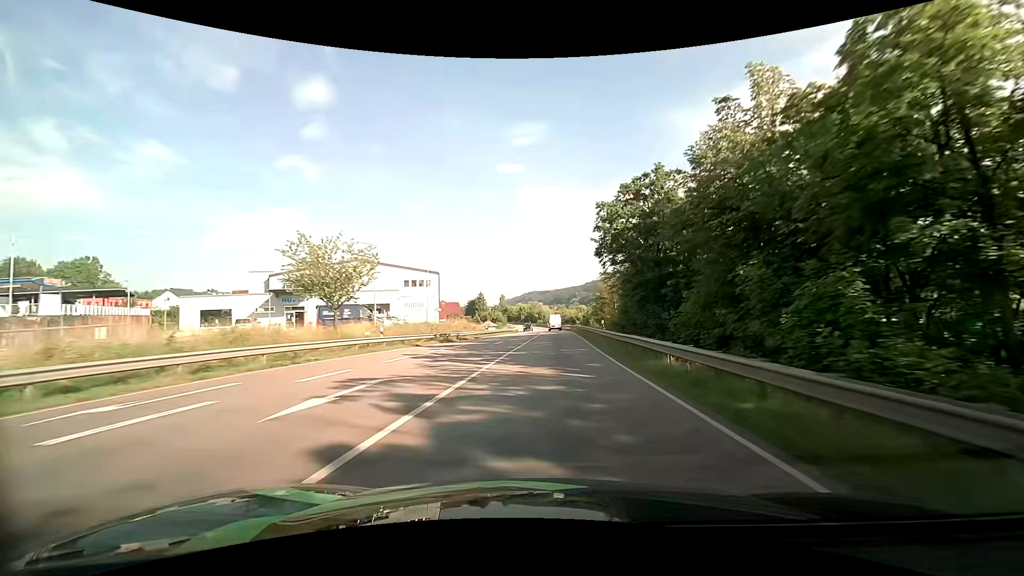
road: primary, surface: asphalt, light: Day
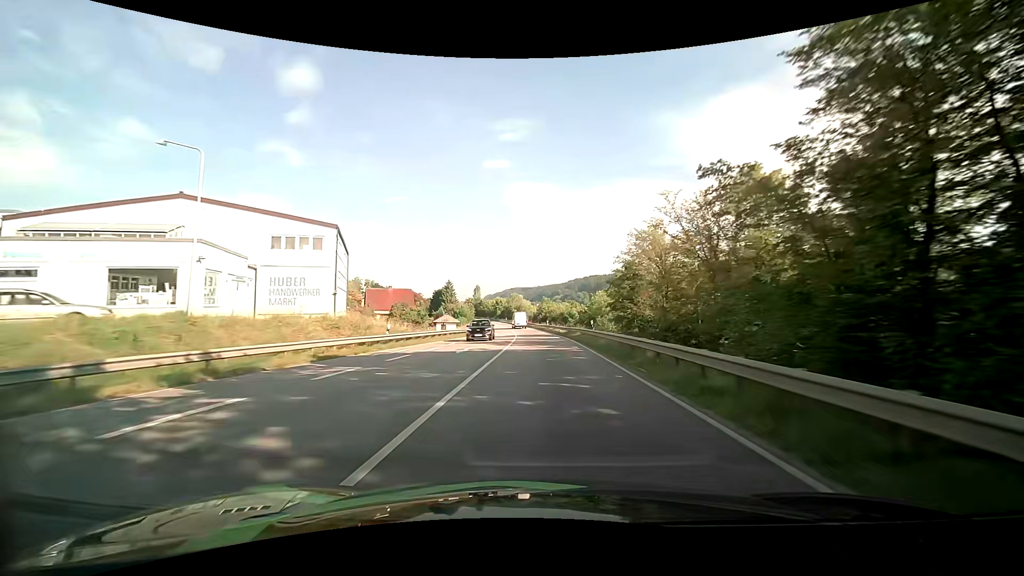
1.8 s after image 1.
(+0.8, +35.6) m; +2°
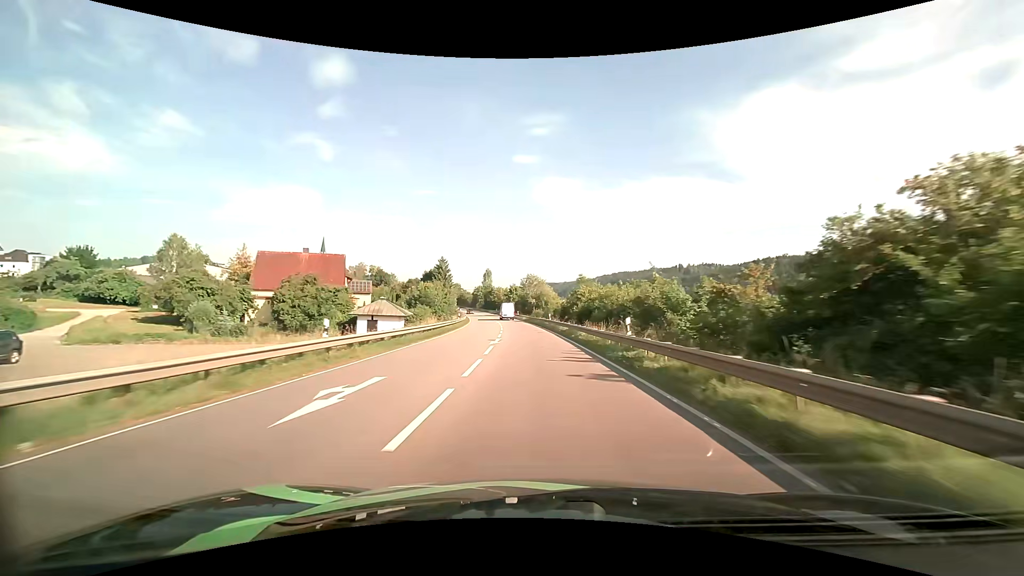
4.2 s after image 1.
(-0.7, +50.5) m; -3°
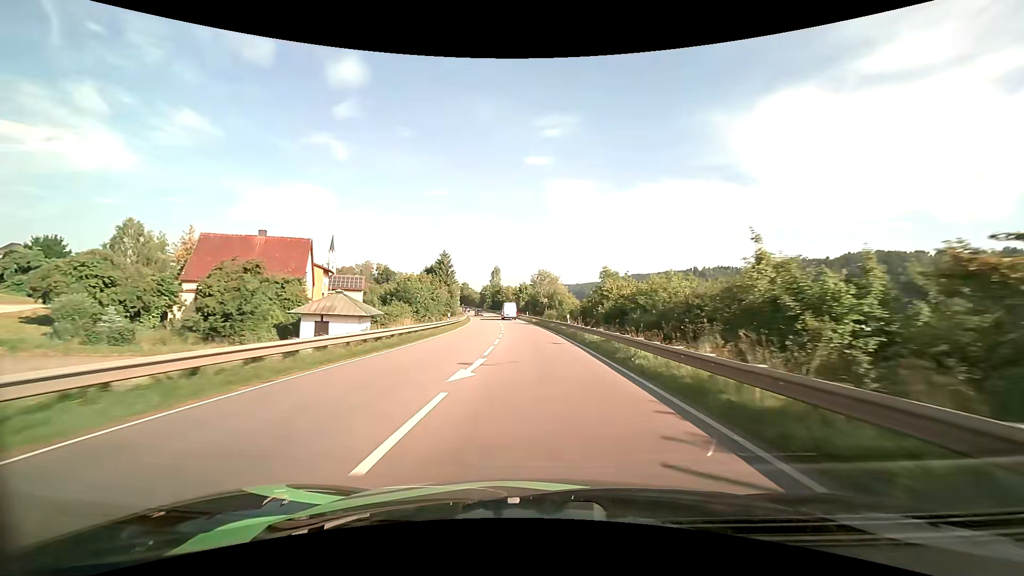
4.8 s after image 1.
(-0.1, +12.9) m; -1°
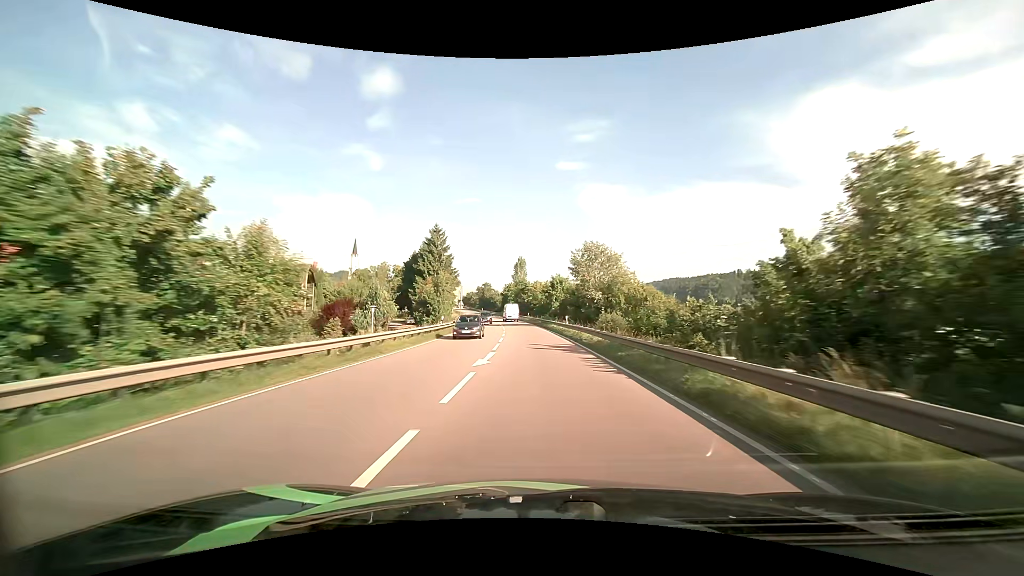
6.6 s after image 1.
(-1.3, +38.6) m; -4°
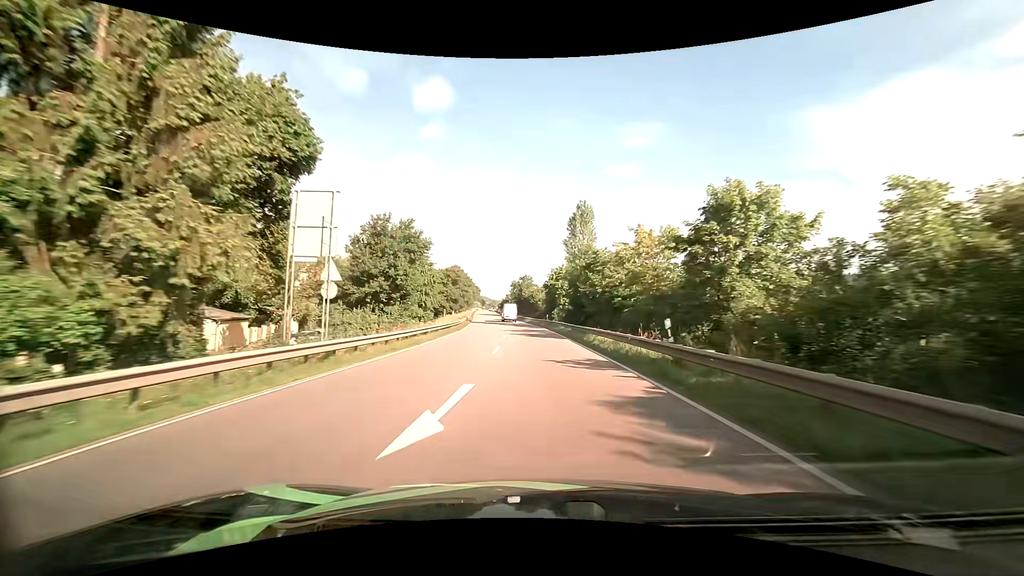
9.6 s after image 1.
(-3.3, +62.3) m; -6°
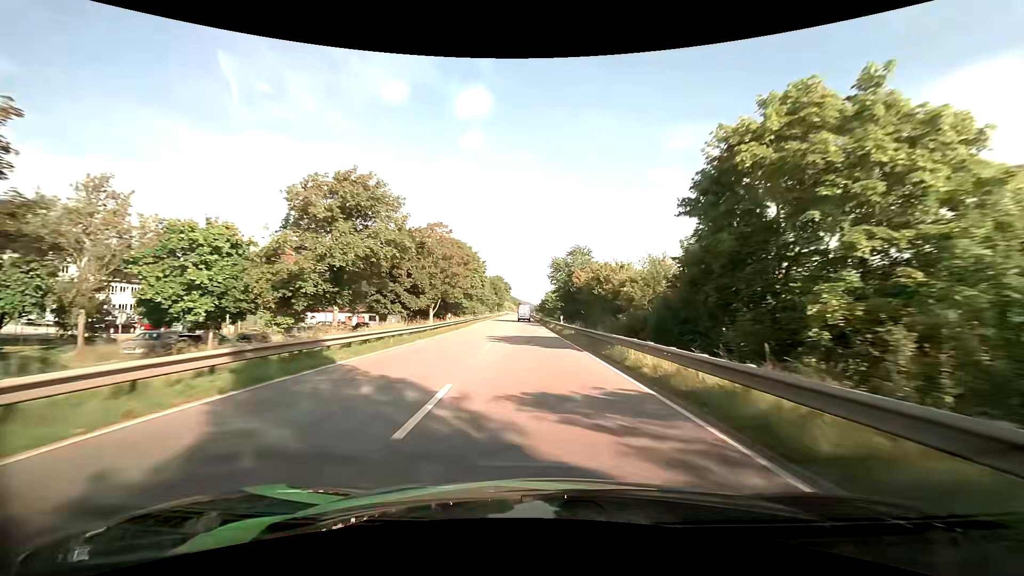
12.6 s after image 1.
(-3.0, +60.5) m; -4°
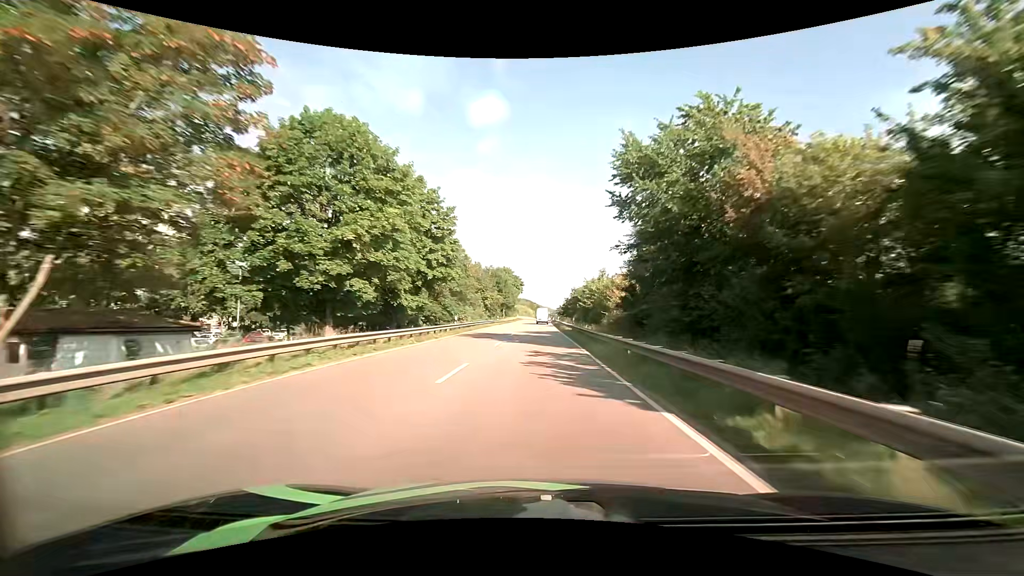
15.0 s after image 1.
(-1.6, +47.6) m; -3°
(0, +10) (0, +20) (0, +30) (0, +40) (0, +50) (0, +60) (0, +70) (0, +80) (0, +90) (0, +100) m
